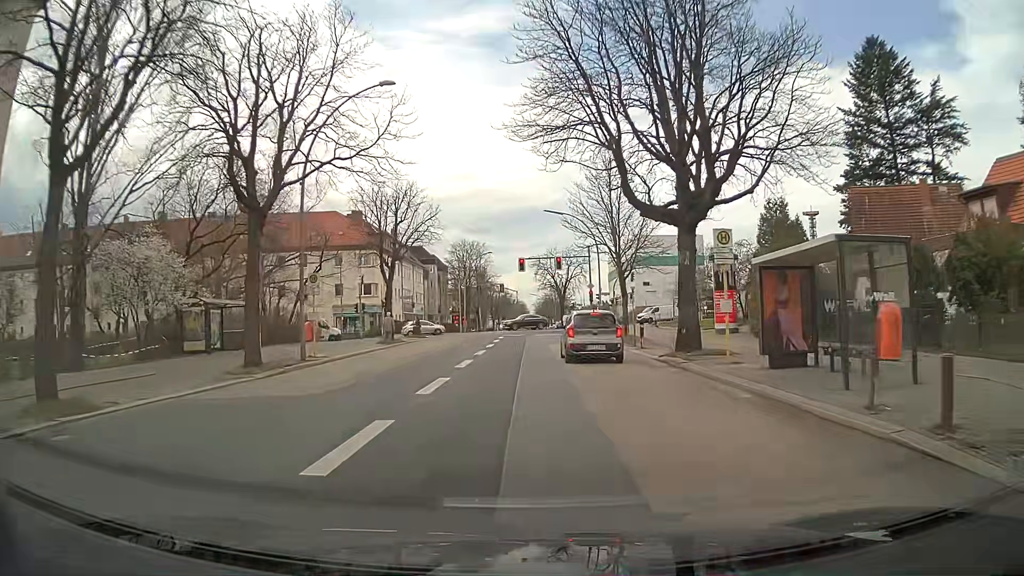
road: secondary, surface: asphalt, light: Day
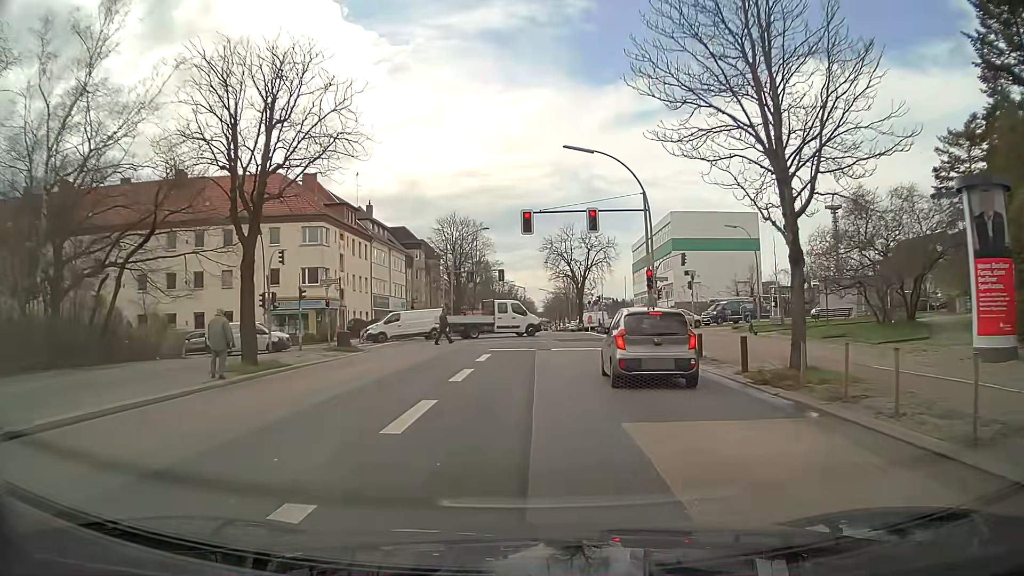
(-0.1, +21.7) m; -1°
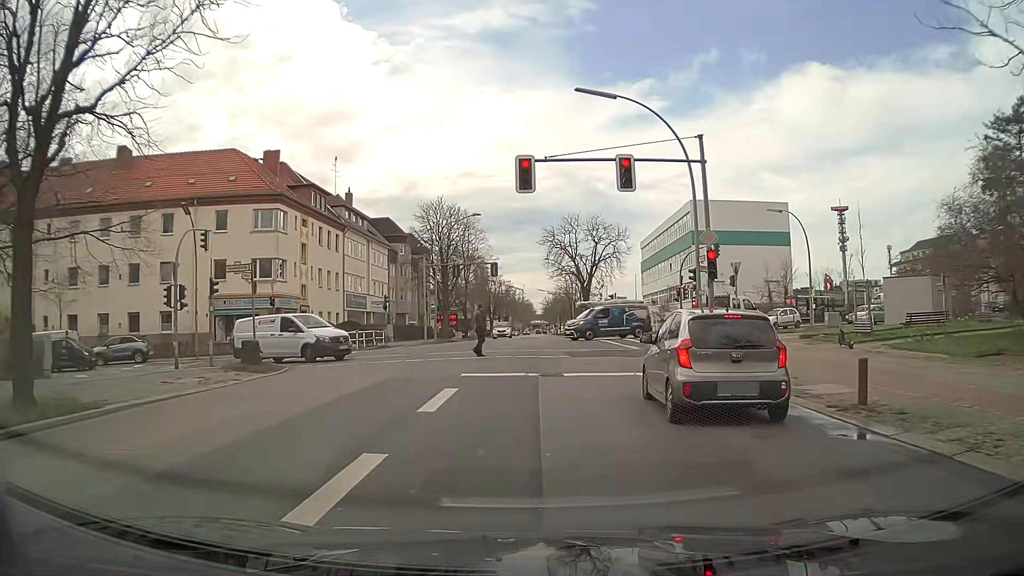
(+0.1, +9.9) m; +1°
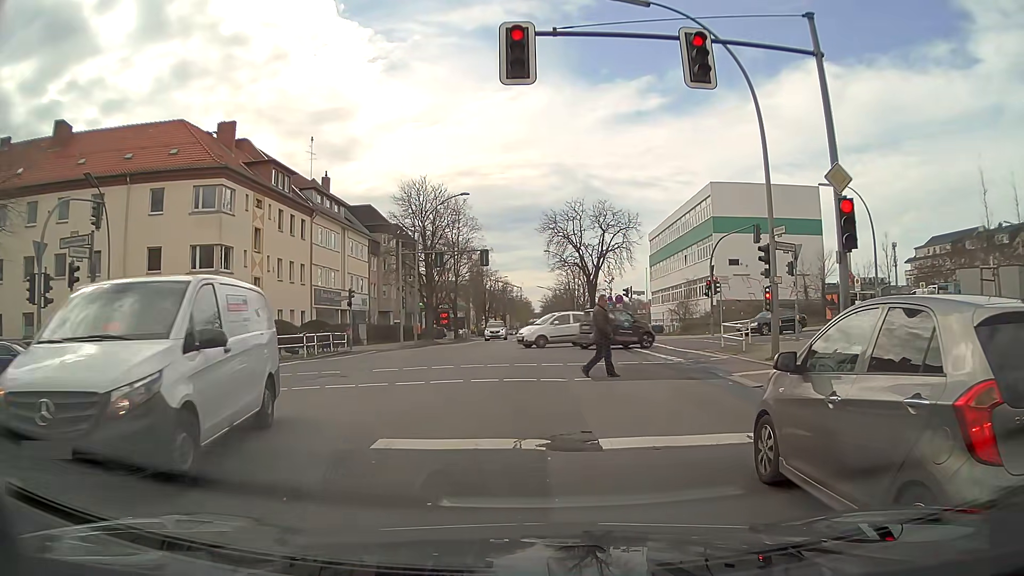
(-0.1, +8.2) m; -1°
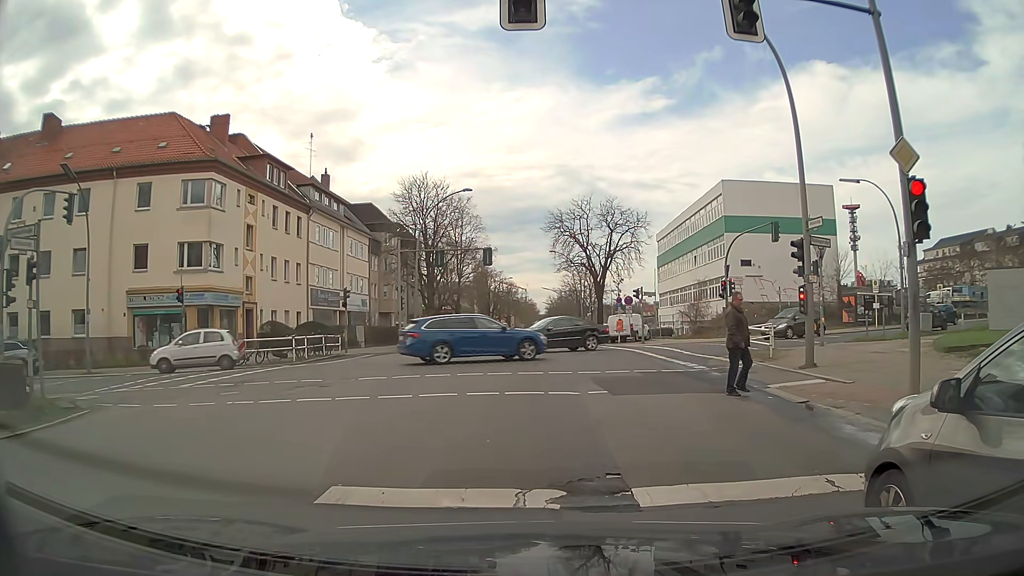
(0.0, +1.9) m; +1°
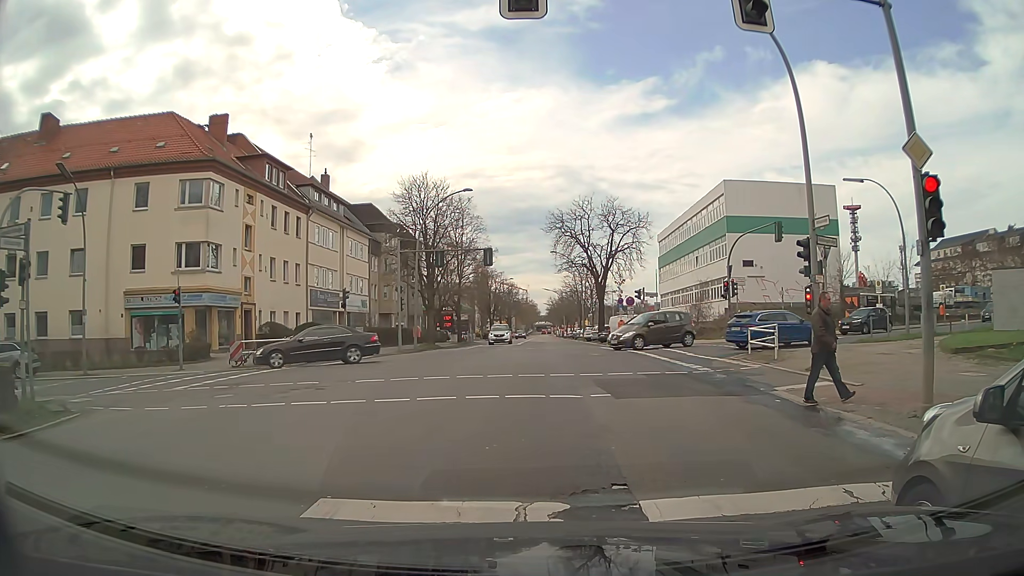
(0.0, +0.3) m; 0°
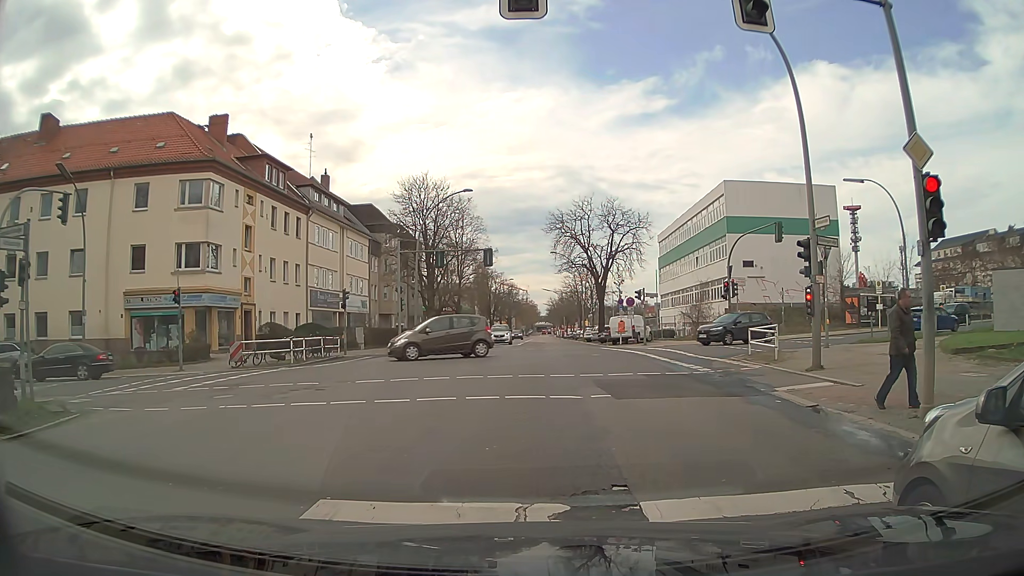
(0.0, +0.1) m; 0°
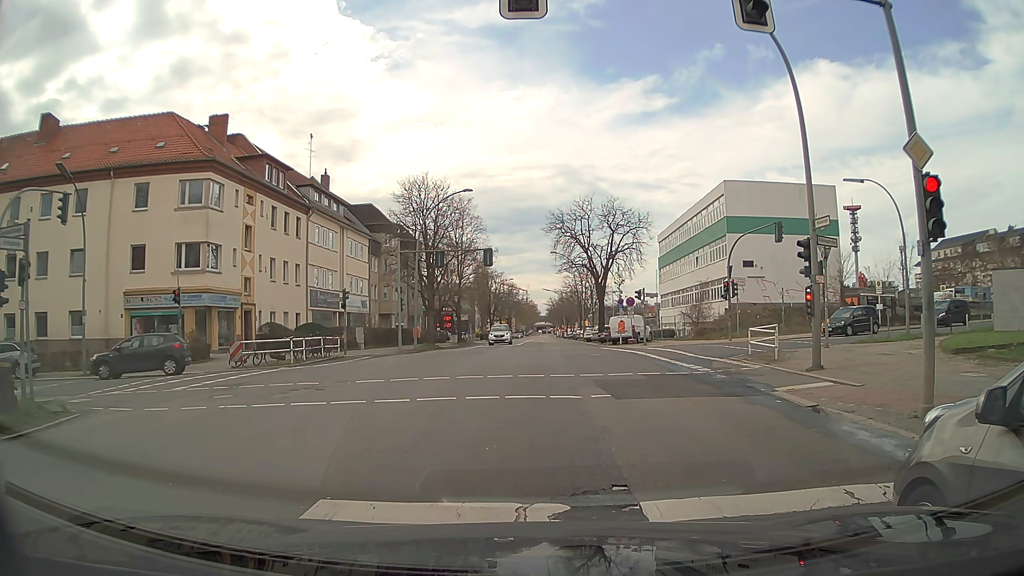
(0.0, 0.0) m; 0°
